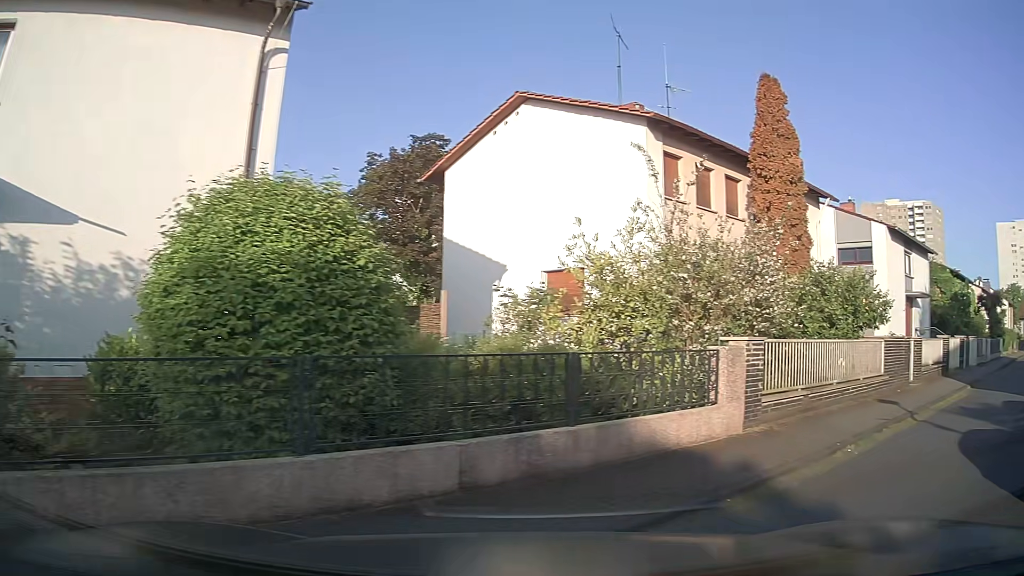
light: Day
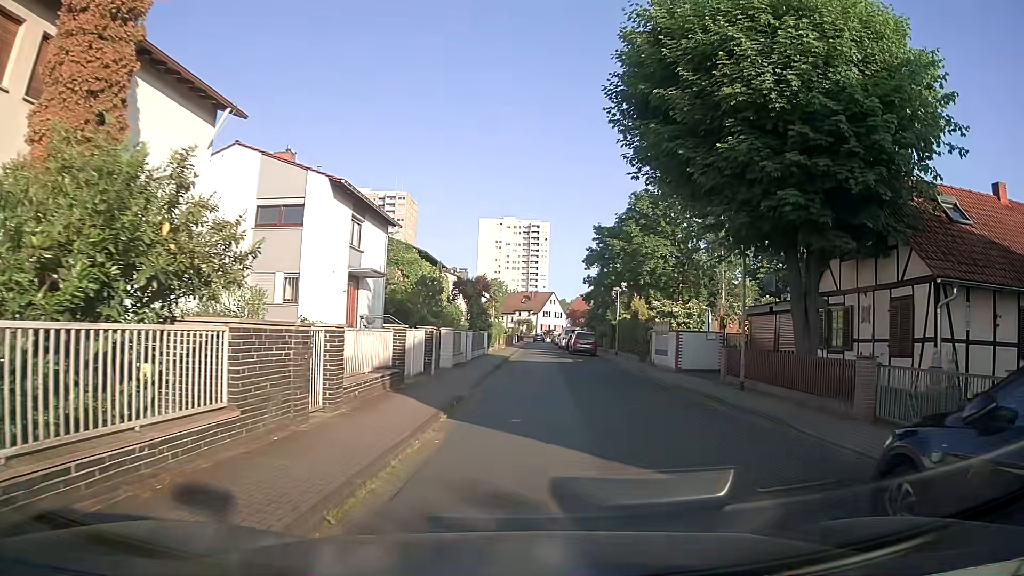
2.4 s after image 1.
(+4.6, +8.0) m; +47°
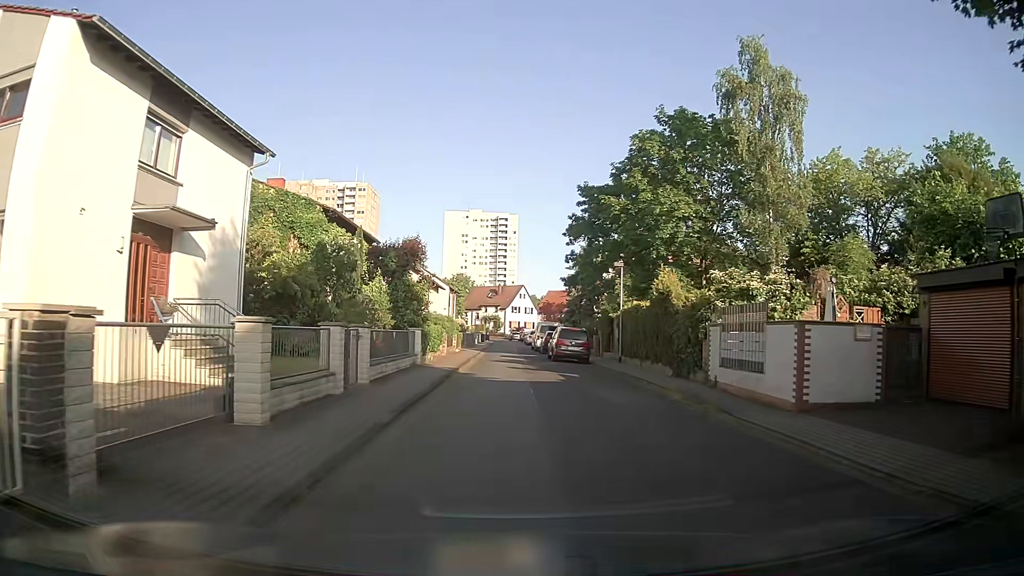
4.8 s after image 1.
(+0.4, +14.9) m; +3°
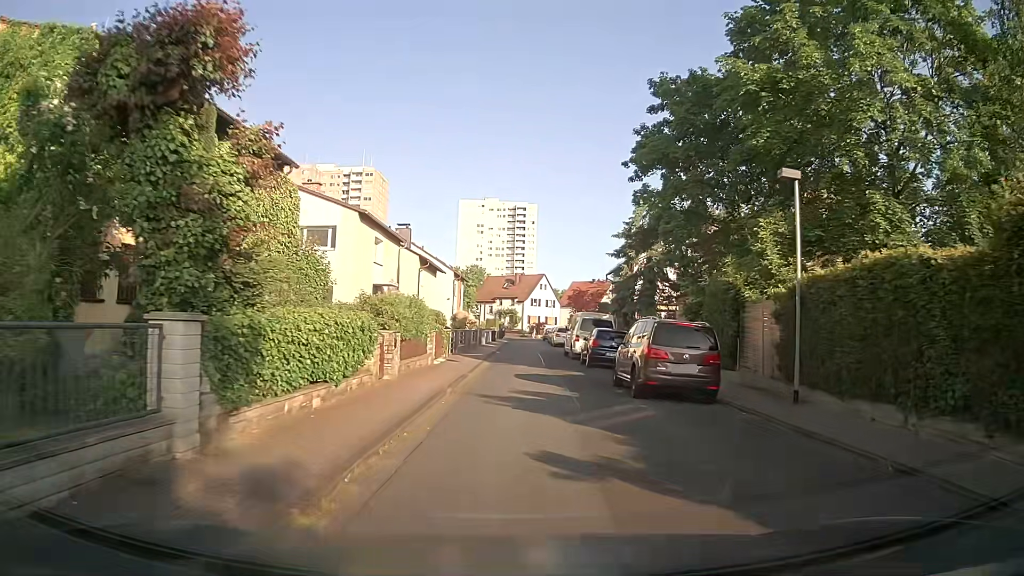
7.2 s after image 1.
(-0.5, +18.1) m; -2°
